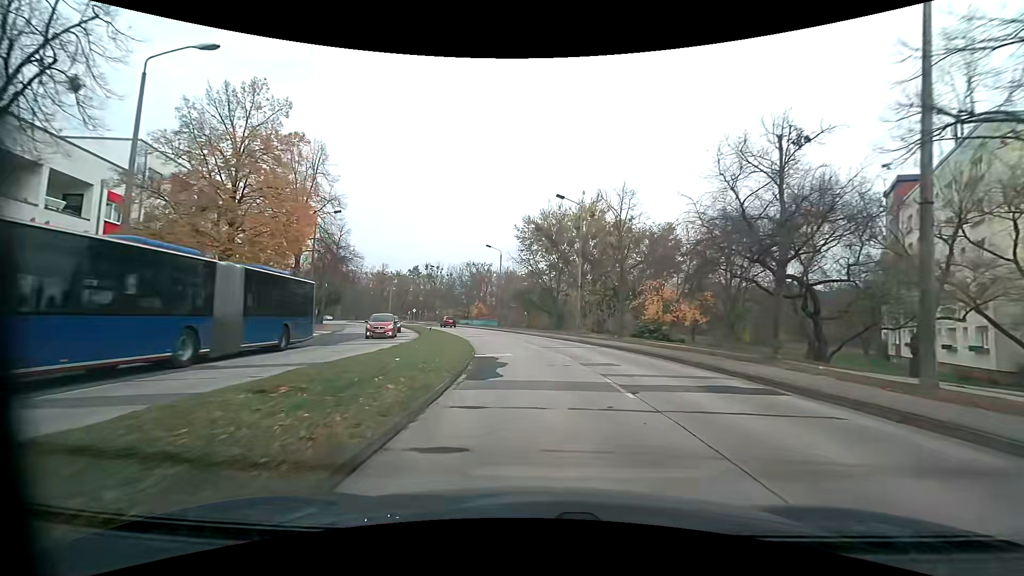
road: tertiary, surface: concrete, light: Day
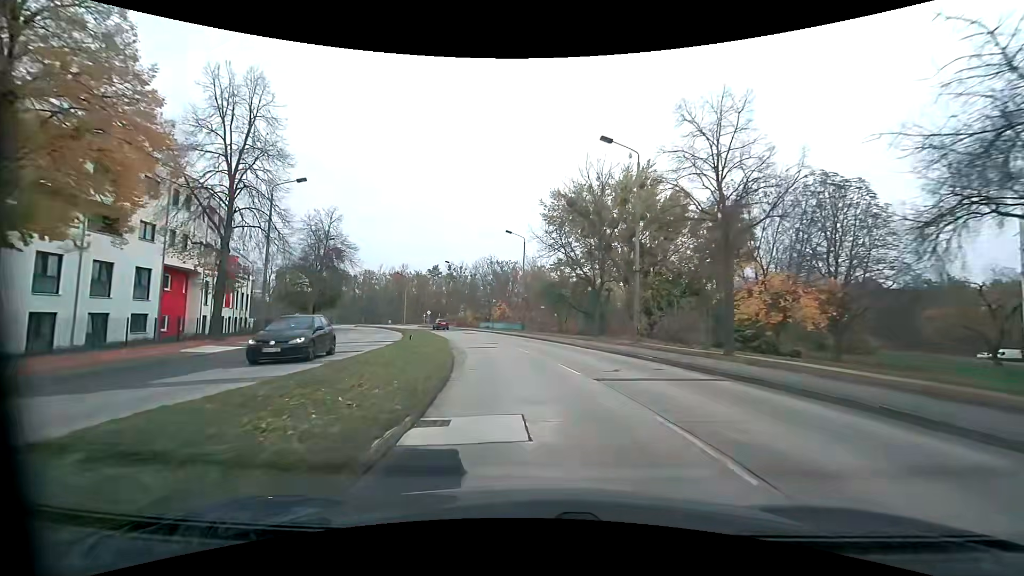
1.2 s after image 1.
(-0.3, +13.4) m; -4°
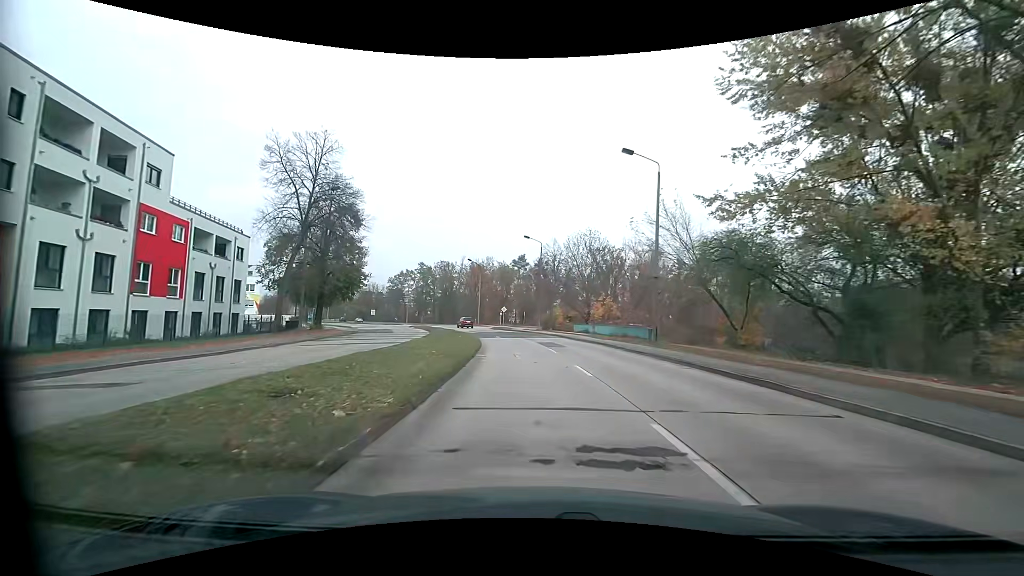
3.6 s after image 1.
(-2.3, +26.8) m; -11°
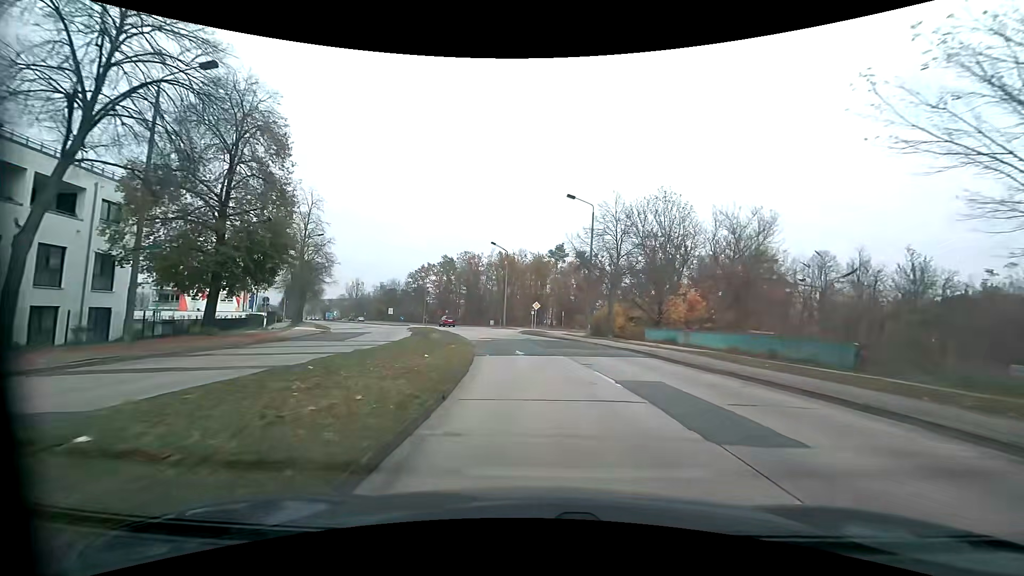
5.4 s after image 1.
(-0.9, +20.4) m; -3°
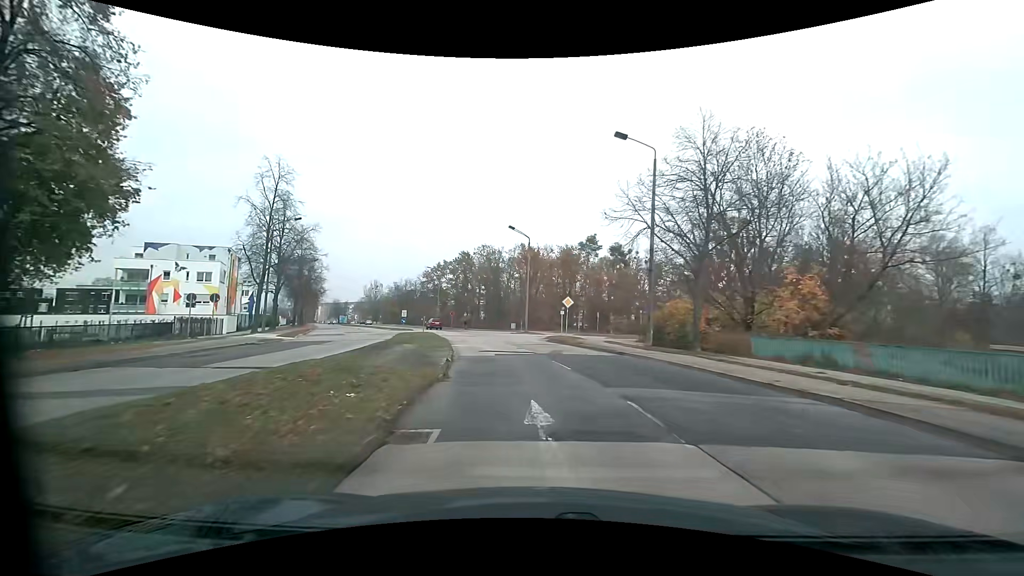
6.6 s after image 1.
(-0.4, +13.8) m; -3°
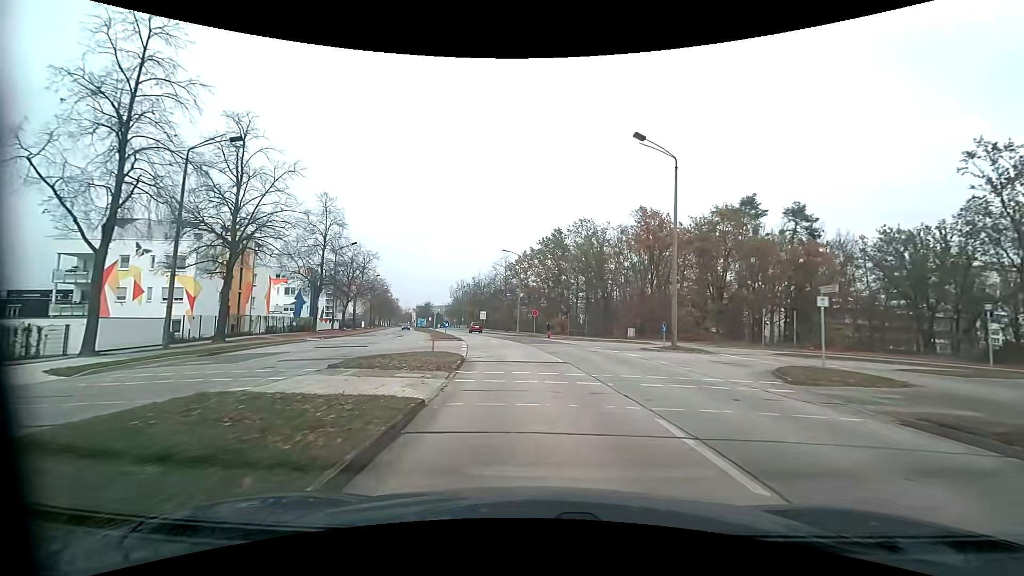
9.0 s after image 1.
(-3.2, +27.8) m; -12°
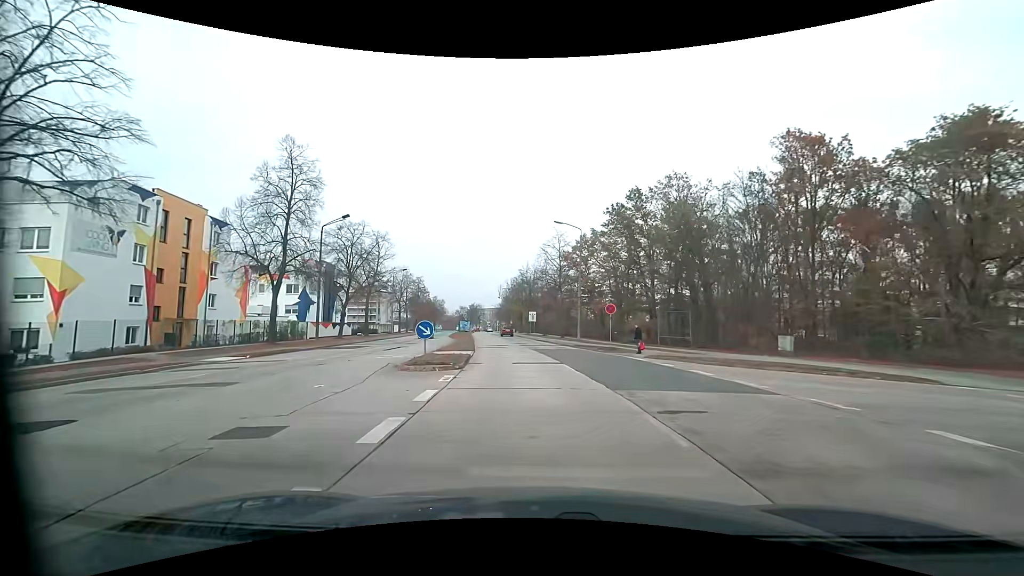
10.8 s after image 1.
(-1.2, +20.9) m; -7°
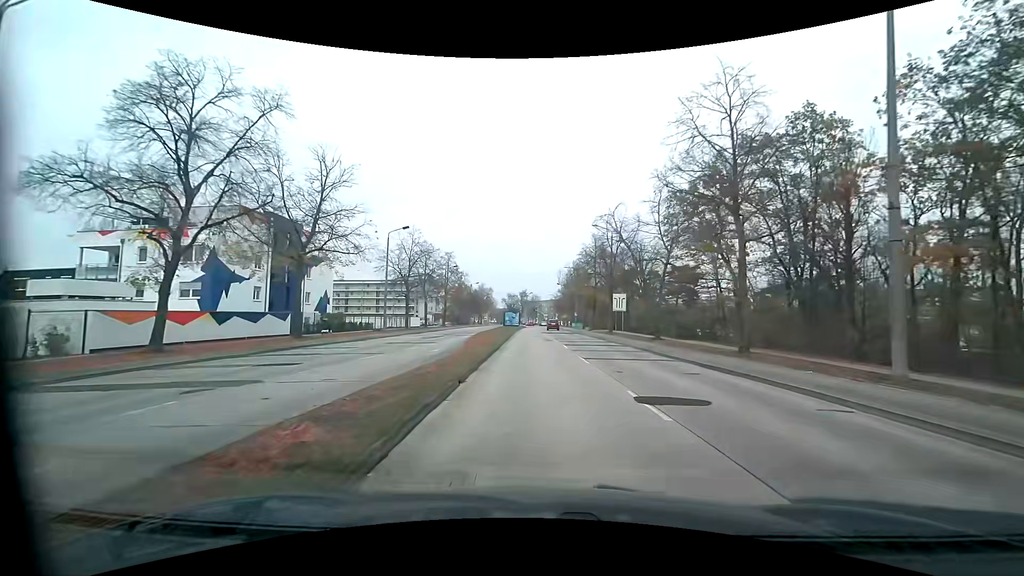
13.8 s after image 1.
(-2.5, +35.3) m; -6°
(0, +10) (0, +20) (0, +30) (-1, +40) (-1, +50) (-1, +60) (-1, +70) (-1, +80) (-2, +90) (-2, +100) m
